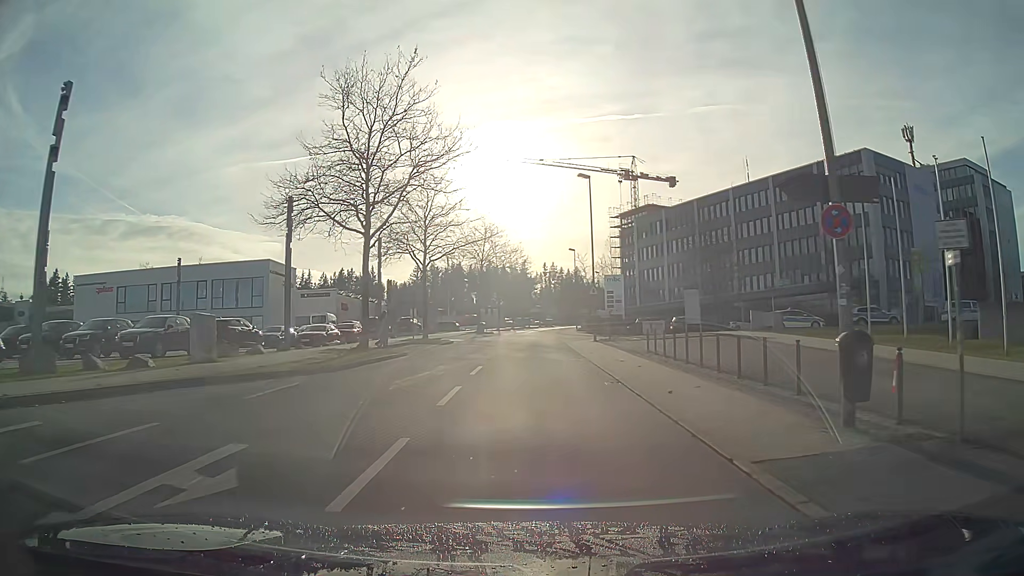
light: Day
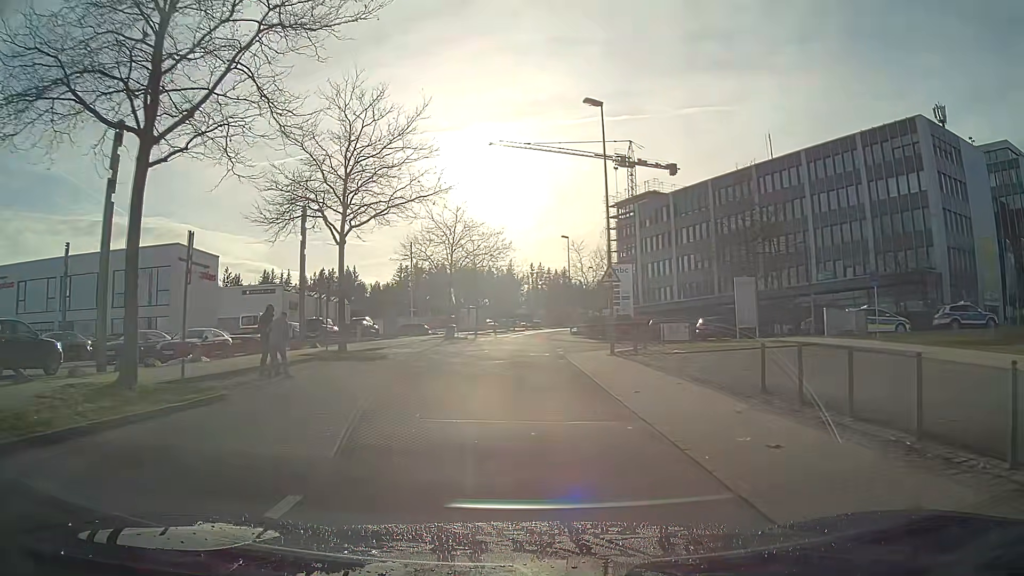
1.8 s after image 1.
(+0.1, +14.6) m; +1°
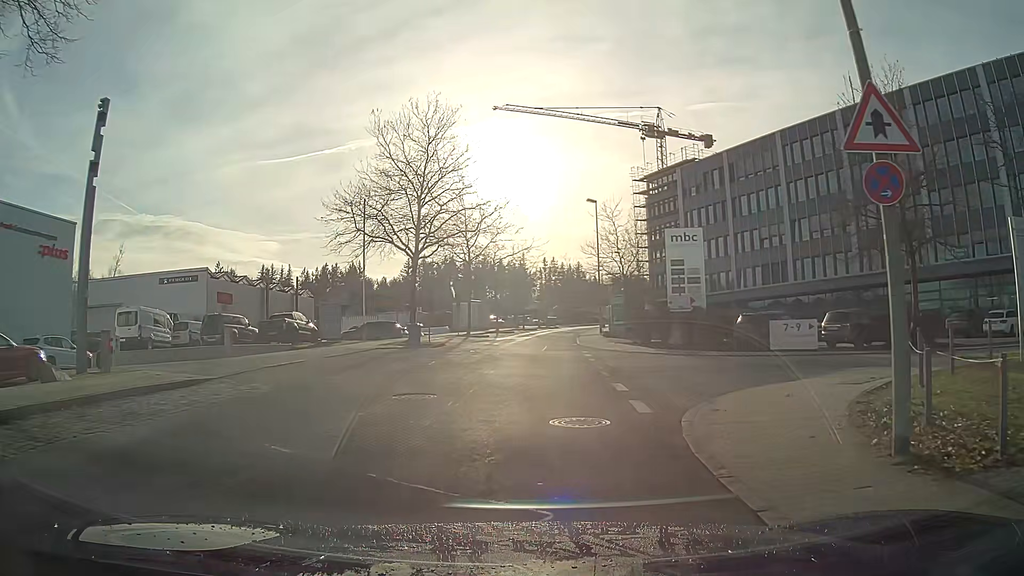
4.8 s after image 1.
(-0.2, +19.8) m; -1°
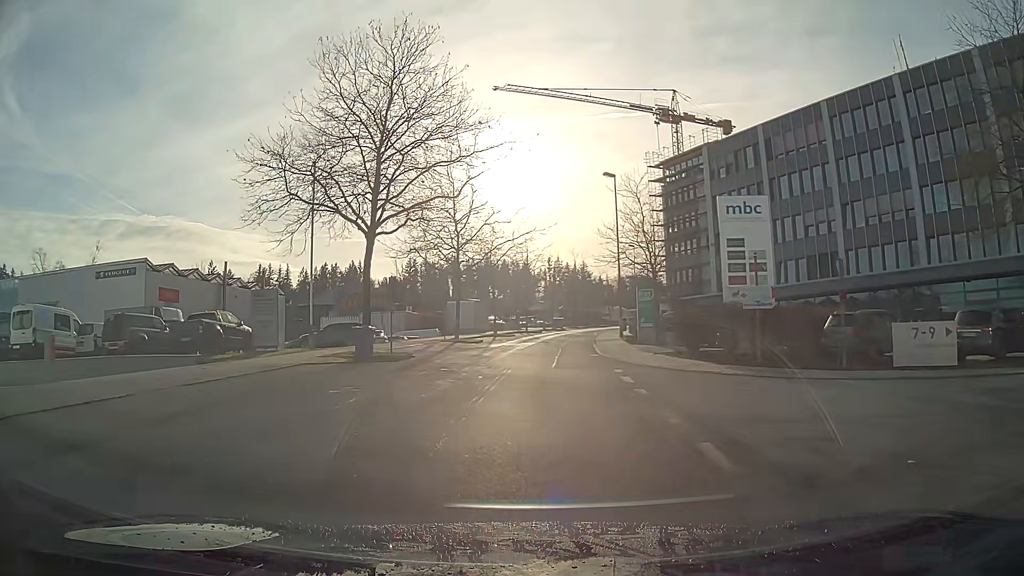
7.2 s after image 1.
(-0.1, +9.6) m; -2°
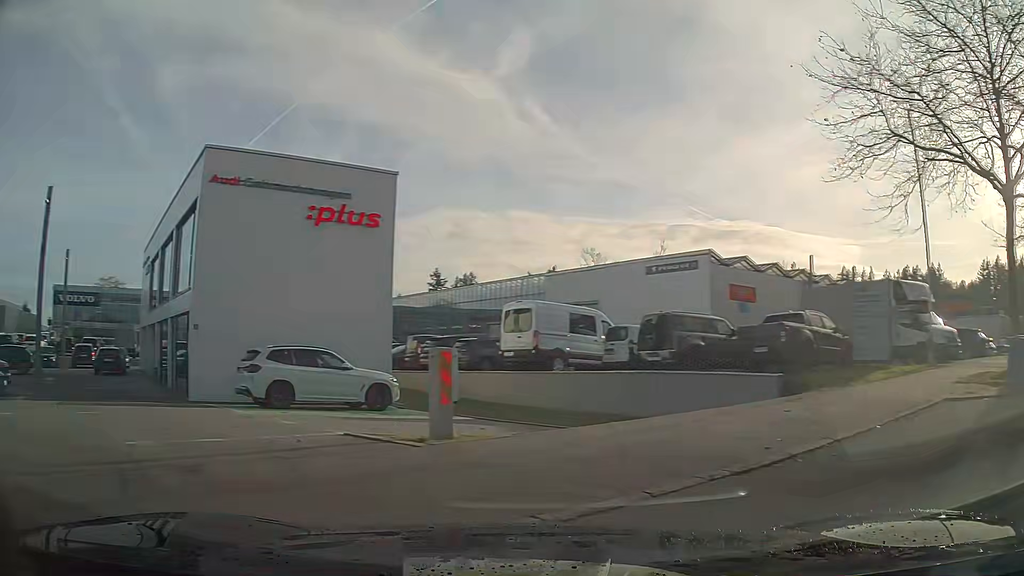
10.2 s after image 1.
(-2.9, +7.4) m; -56°
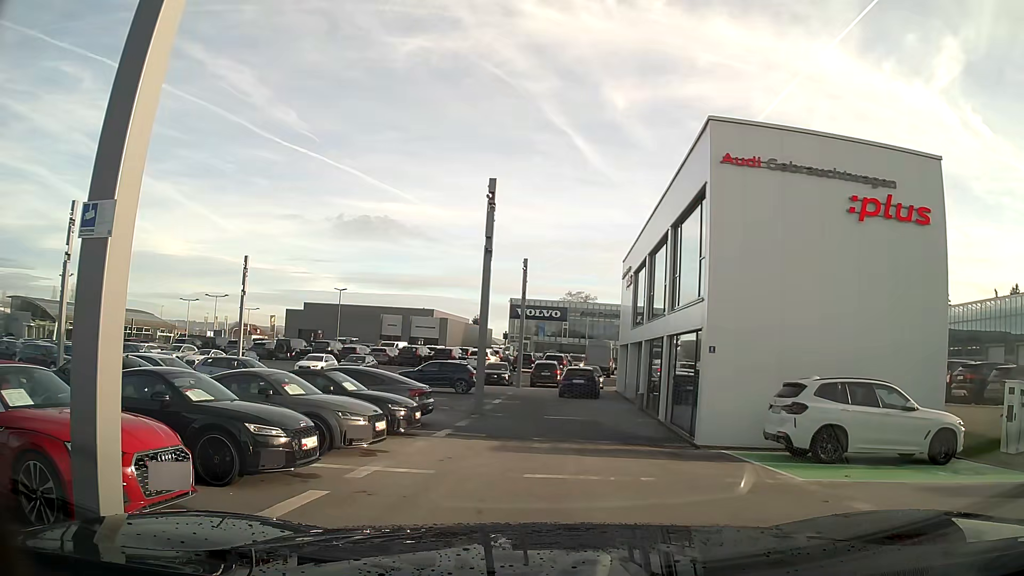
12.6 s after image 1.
(-1.6, +4.6) m; -34°
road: service
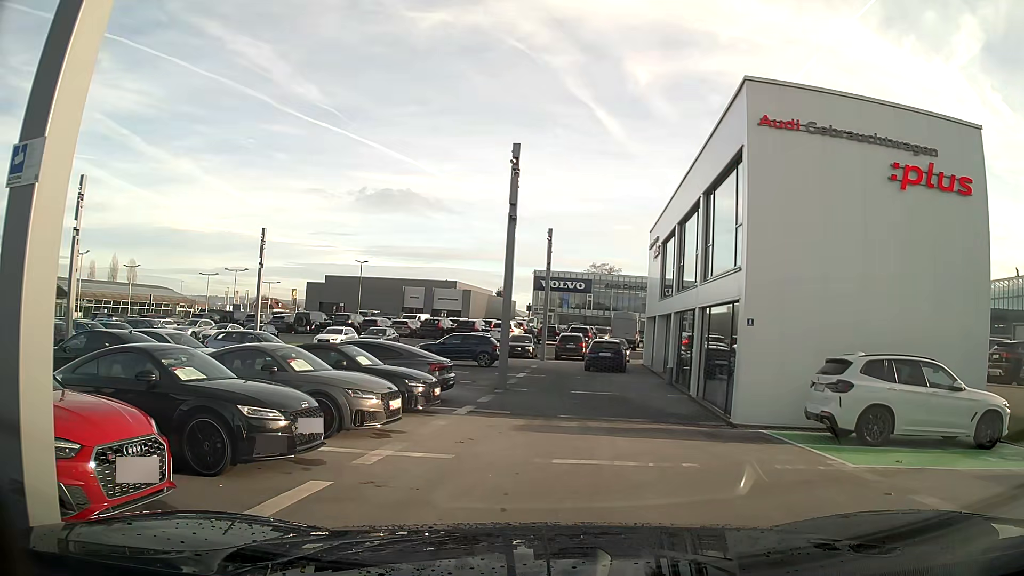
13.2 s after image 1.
(0.0, +0.9) m; -1°
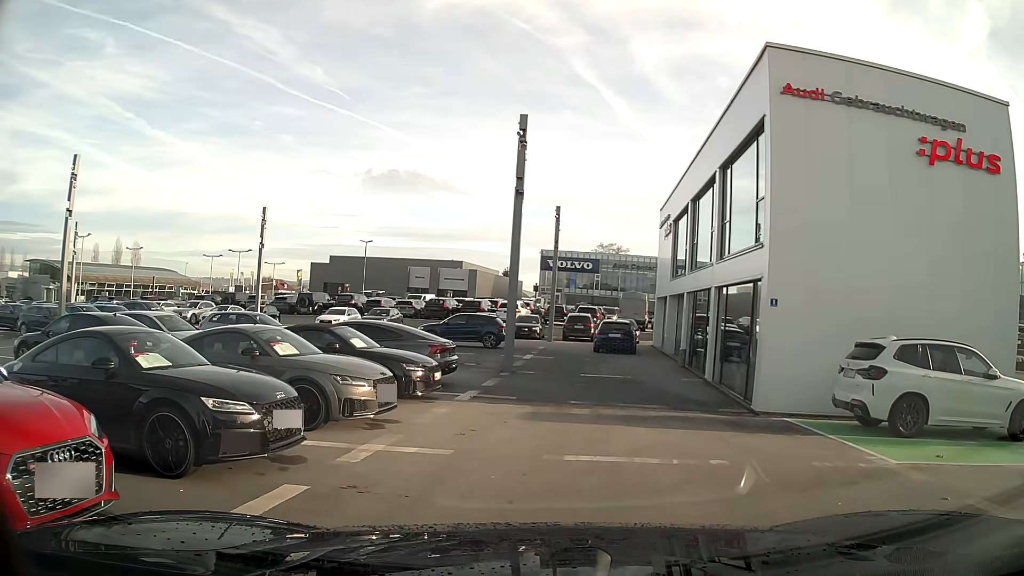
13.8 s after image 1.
(0.0, +1.0) m; -1°
